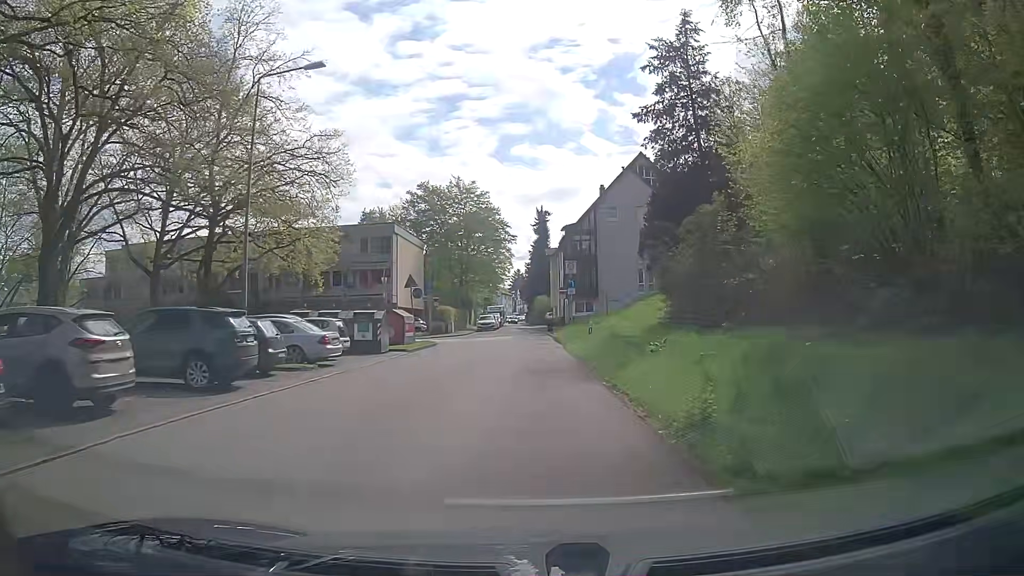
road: unclassified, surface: asphalt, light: Day
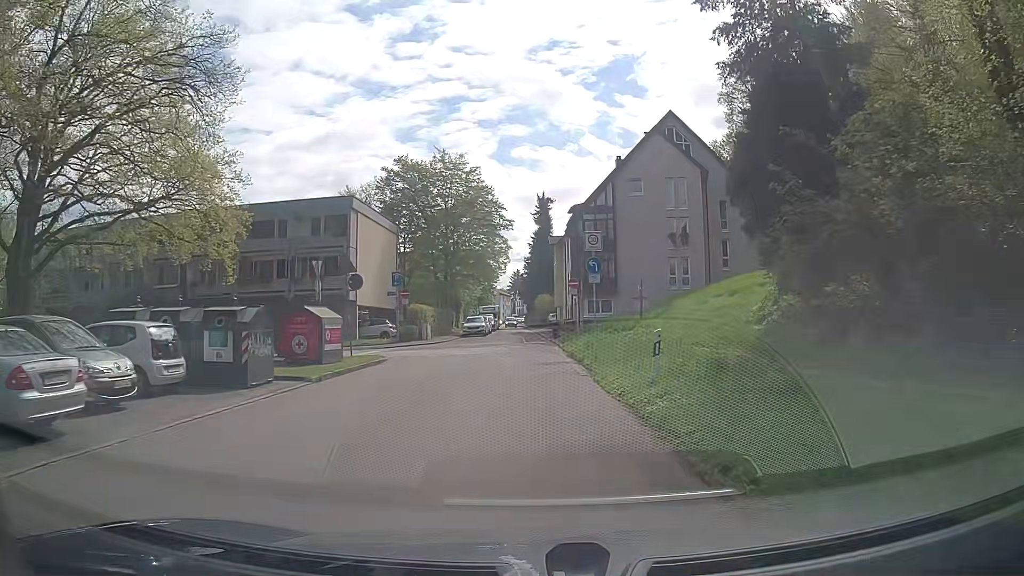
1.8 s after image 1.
(+0.1, +13.4) m; +1°
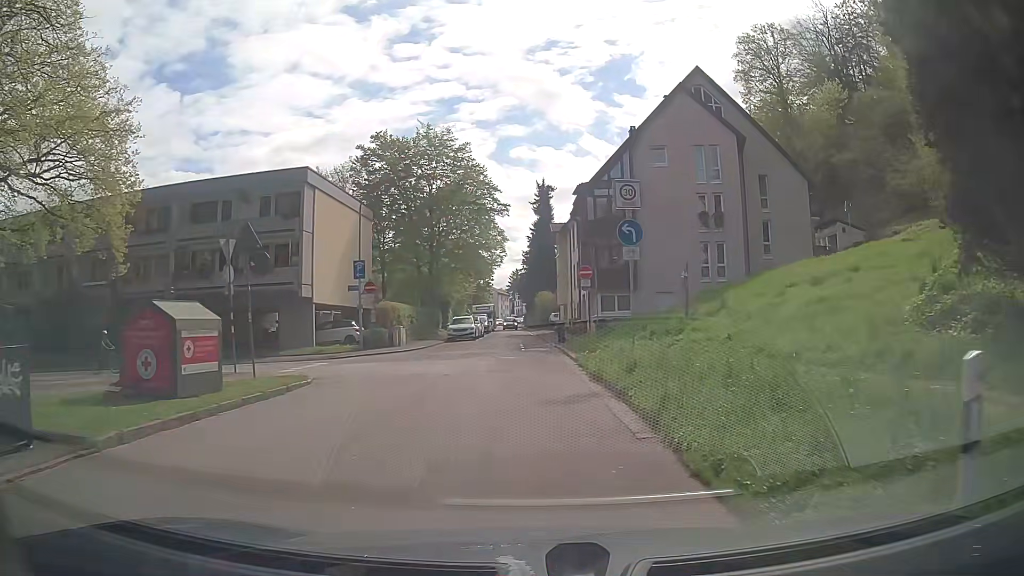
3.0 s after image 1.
(-0.1, +8.9) m; +1°
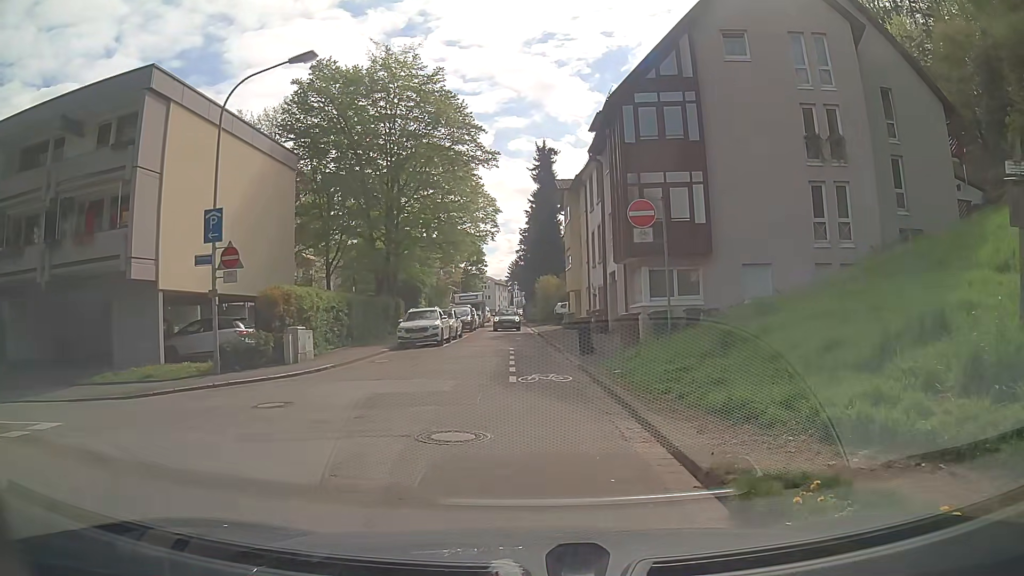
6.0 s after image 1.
(-0.1, +15.0) m; -2°
